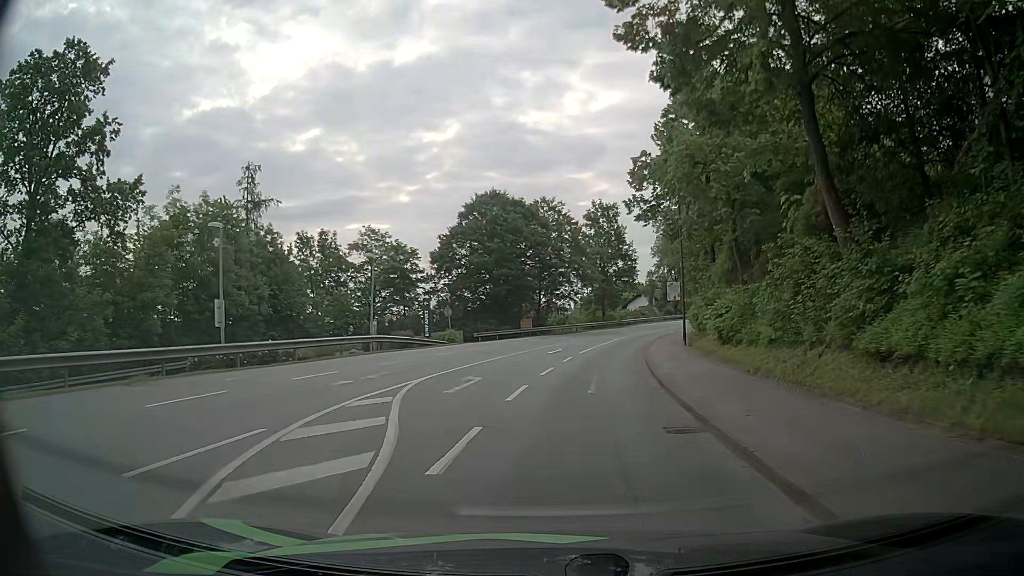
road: tertiary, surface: asphalt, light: Day
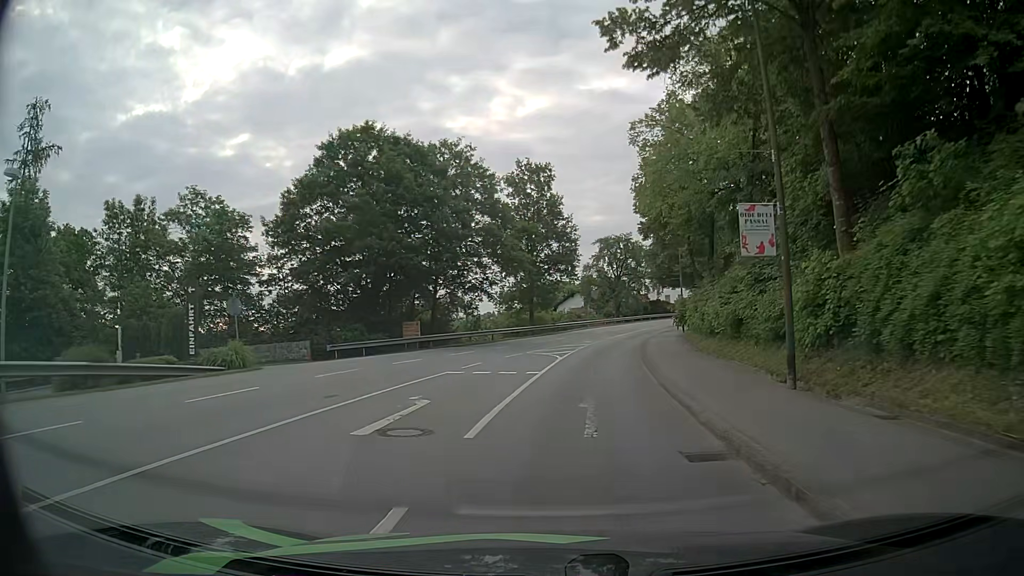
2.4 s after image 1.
(+1.6, +22.1) m; +7°
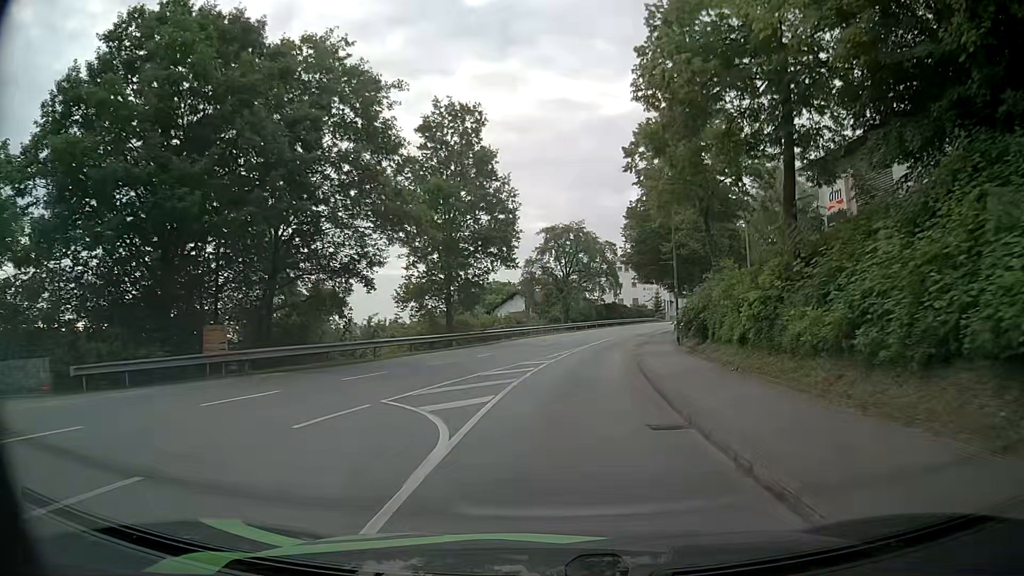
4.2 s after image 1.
(+0.8, +17.6) m; +4°
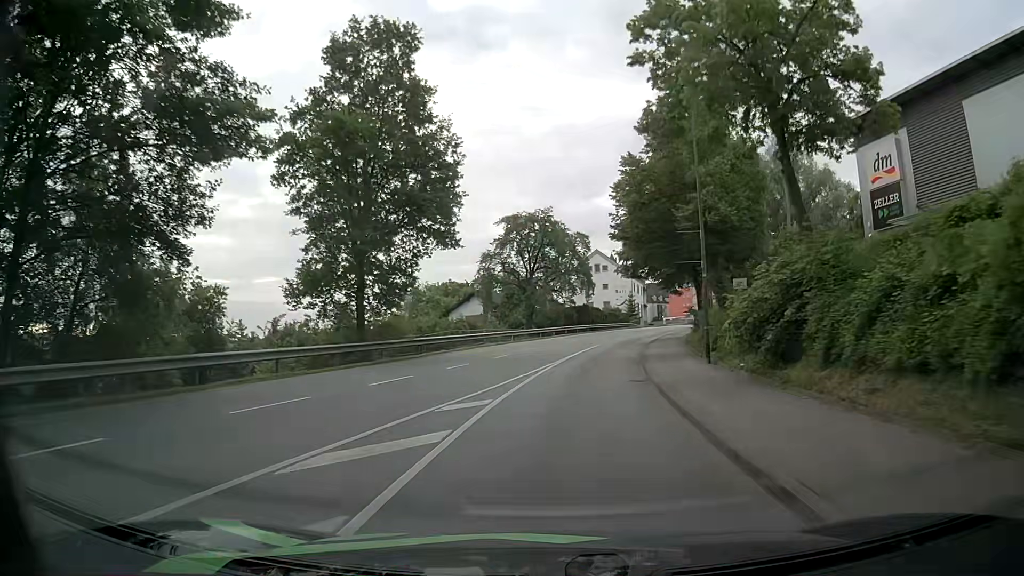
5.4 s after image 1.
(+0.4, +12.3) m; +4°
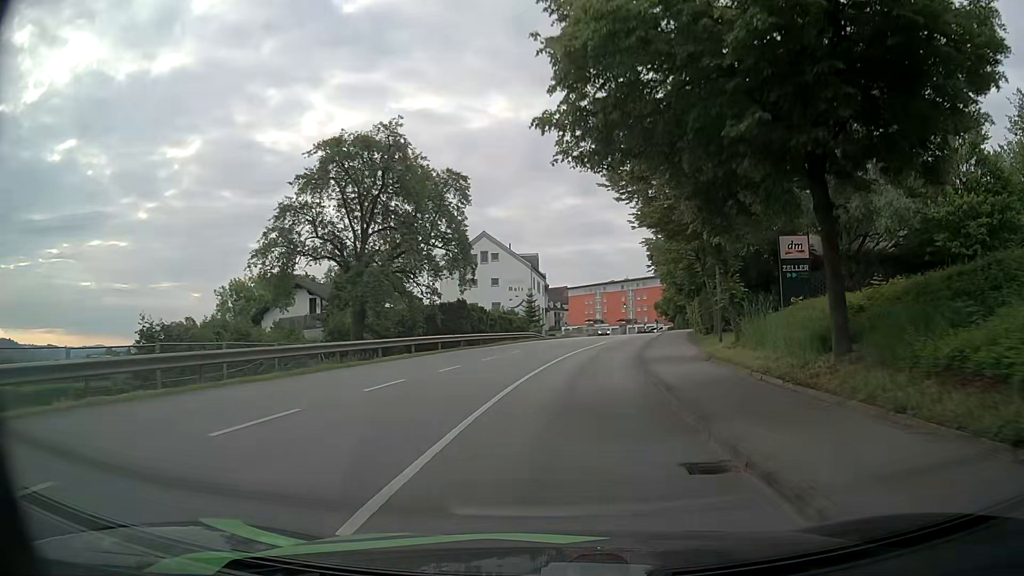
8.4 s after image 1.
(+2.1, +31.4) m; +8°
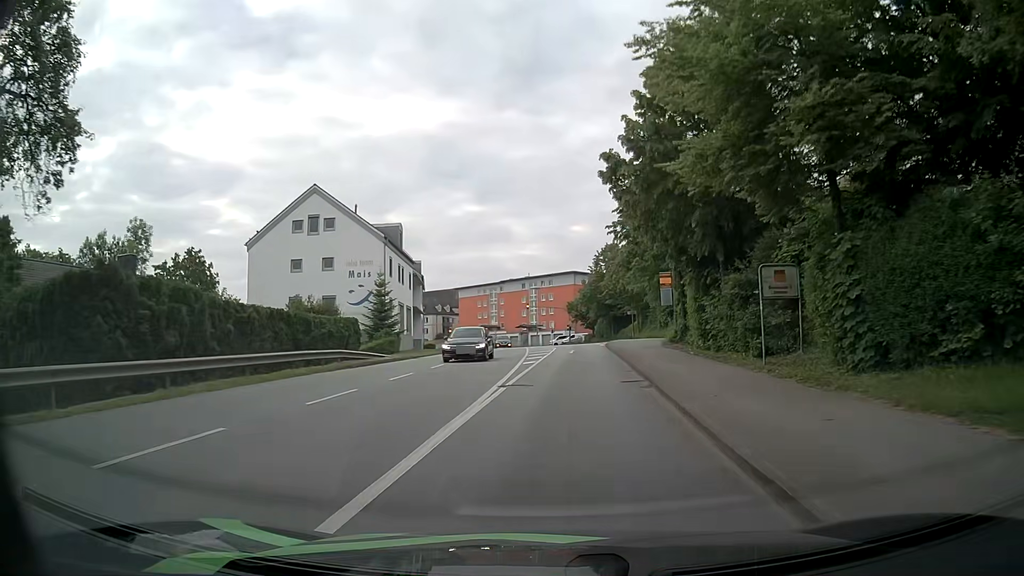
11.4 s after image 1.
(+2.8, +31.1) m; +9°
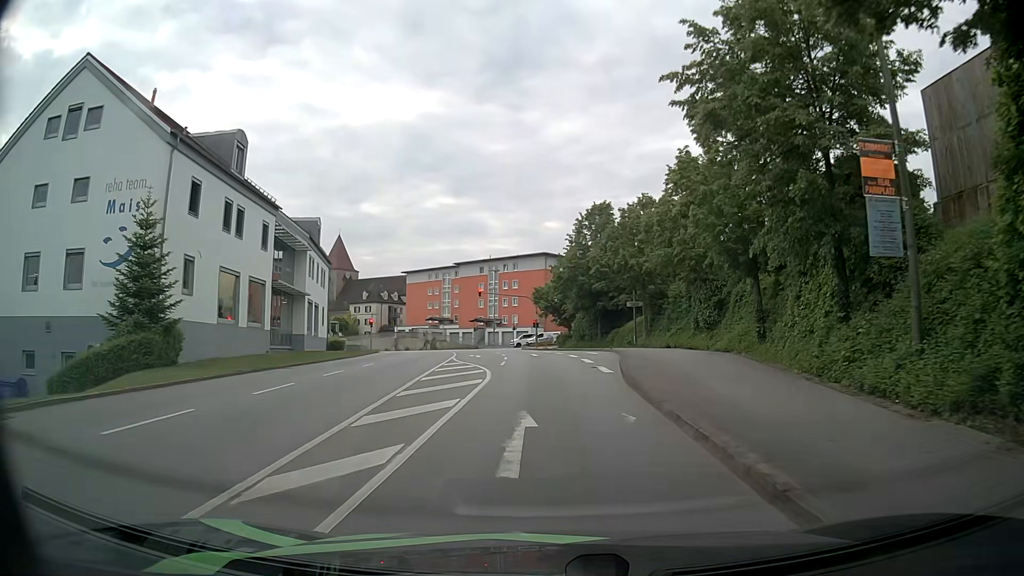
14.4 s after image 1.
(+1.0, +27.7) m; +2°
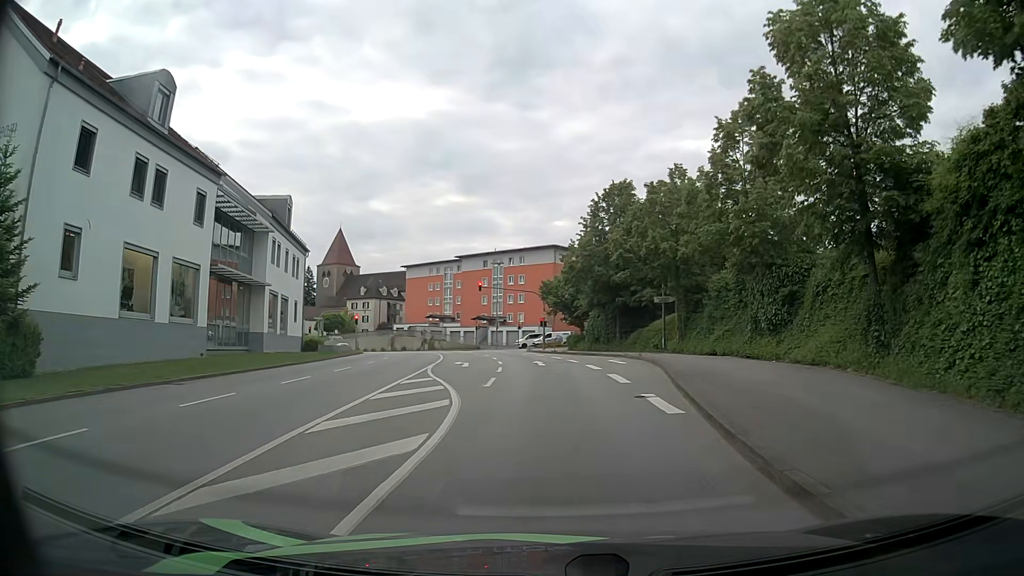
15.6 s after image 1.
(0.0, +8.8) m; -2°
